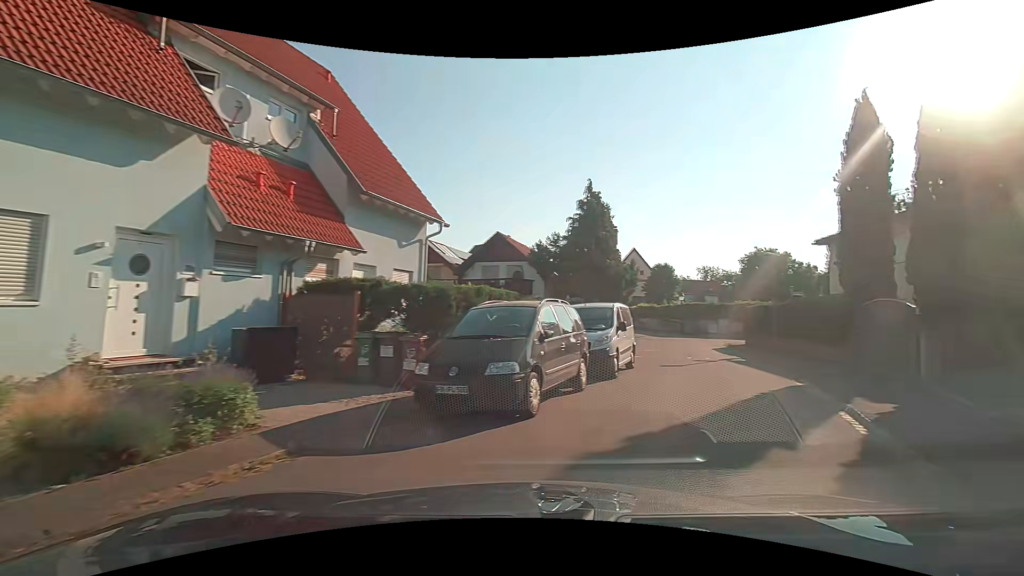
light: Day
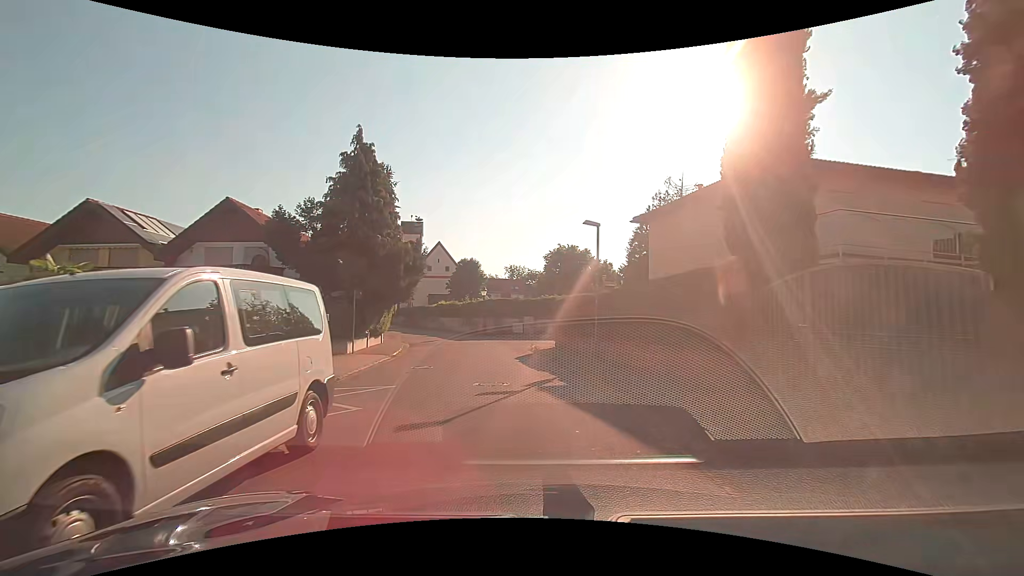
(+2.8, +9.3) m; +22°
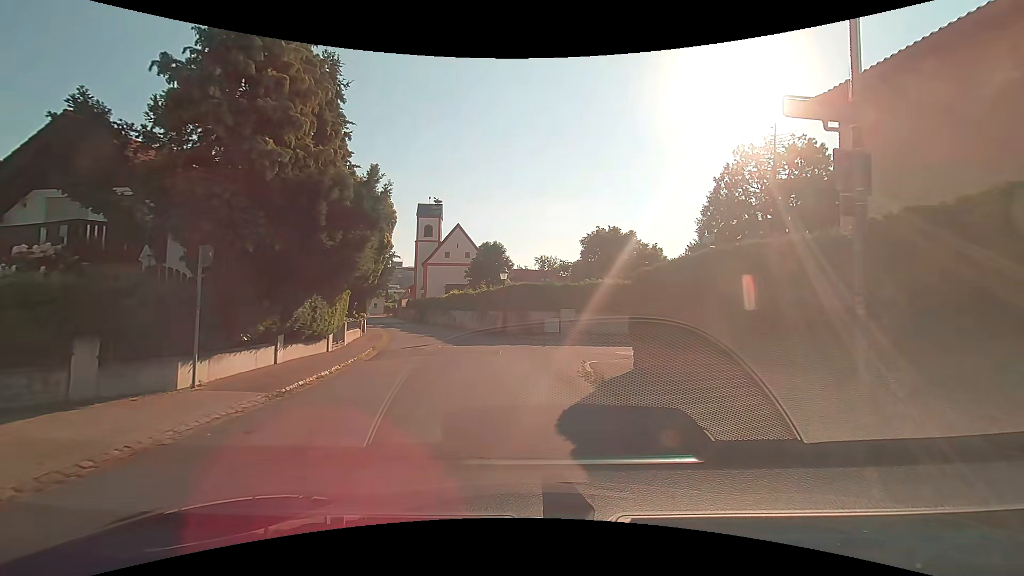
(-0.3, +11.9) m; -2°
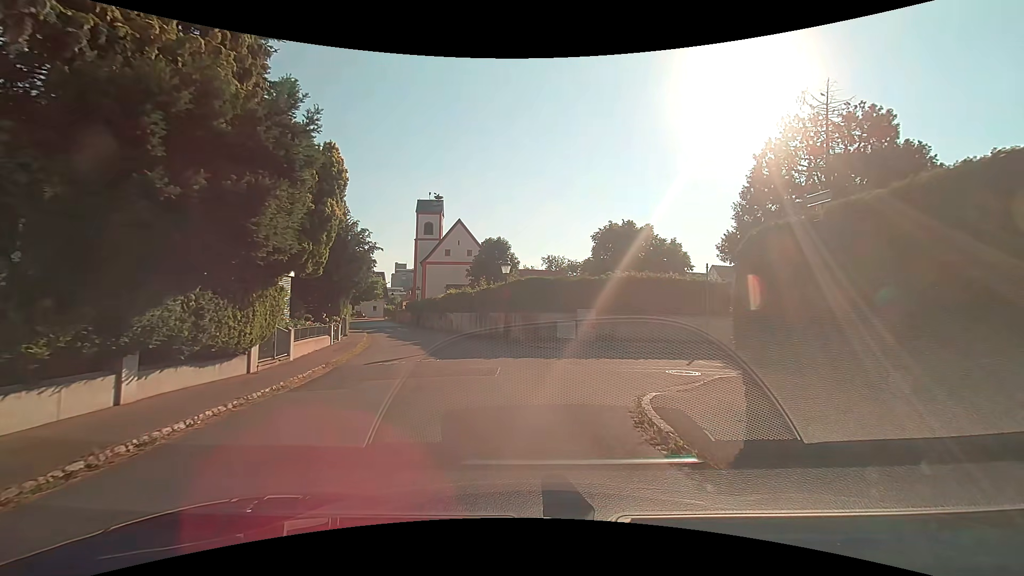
(-0.2, +5.4) m; -2°
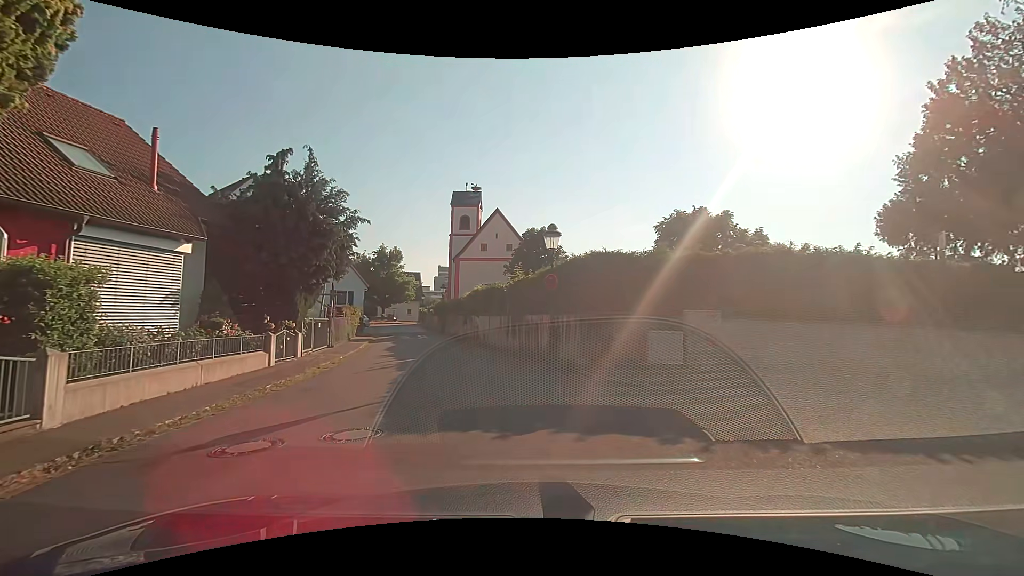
(-0.4, +9.5) m; -5°
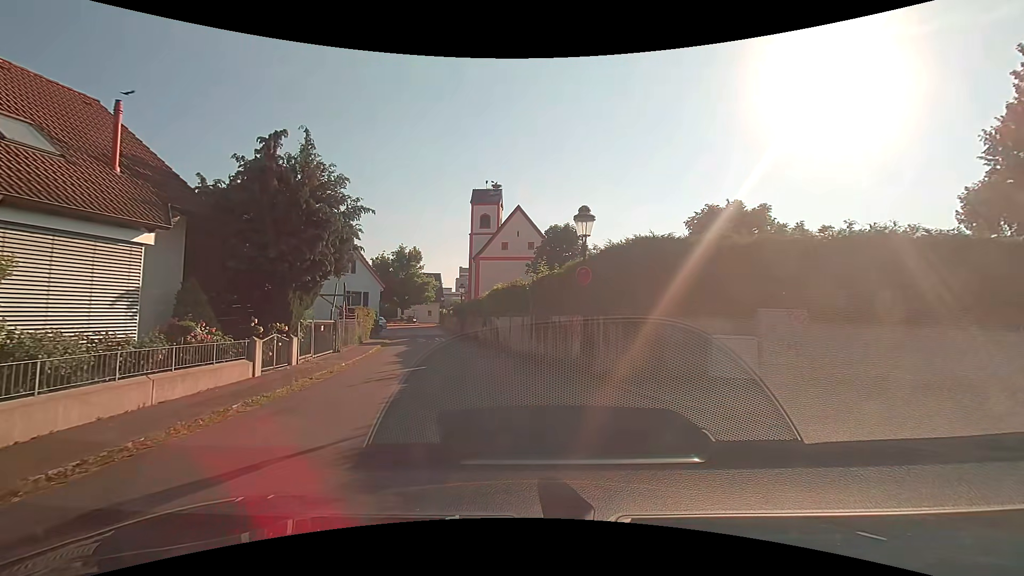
(-0.1, +2.4) m; -2°
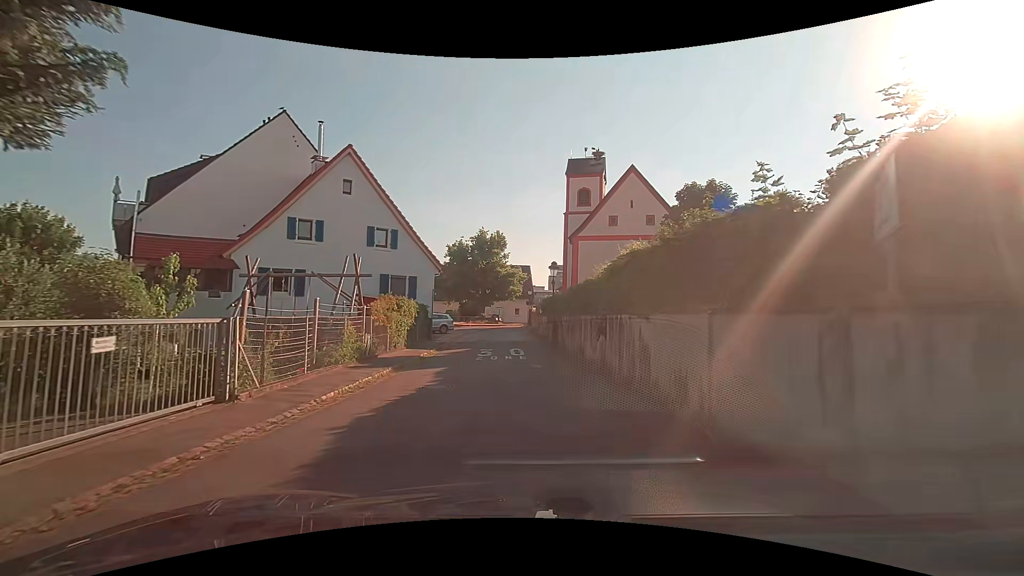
(-1.8, +14.2) m; -13°
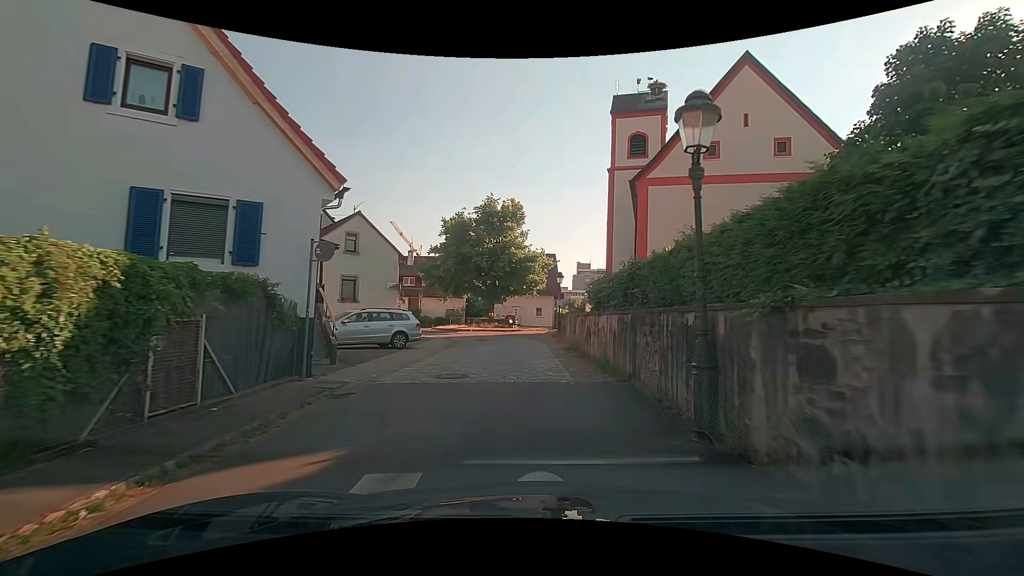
(-0.2, +17.7) m; -2°
